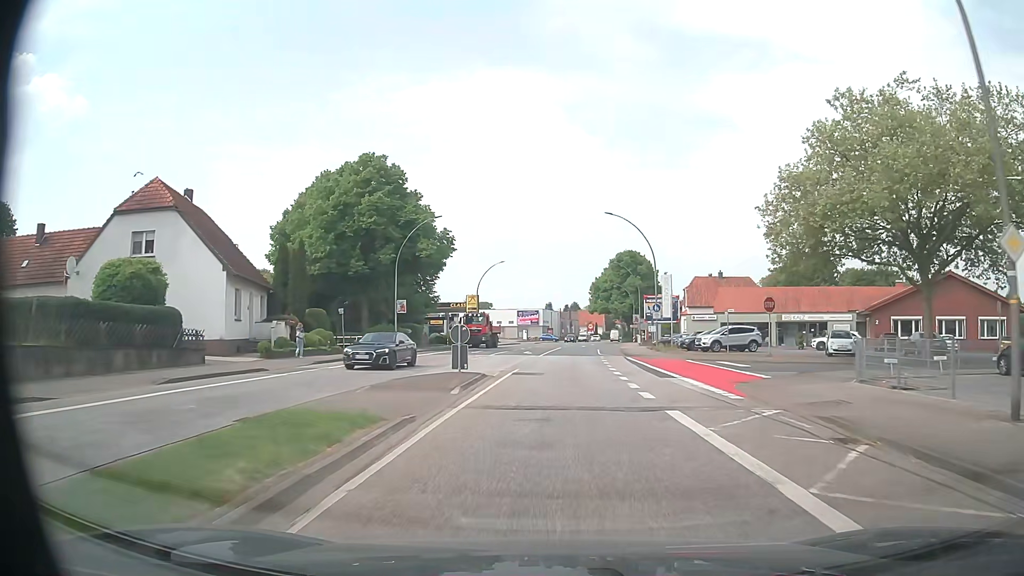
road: primary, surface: asphalt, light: Day
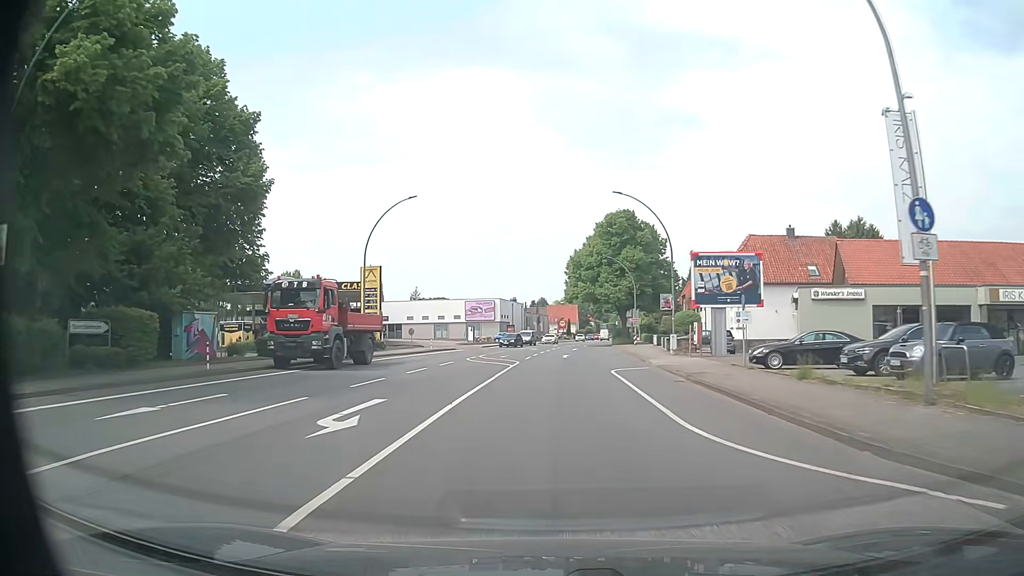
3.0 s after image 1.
(+1.2, +38.3) m; +3°
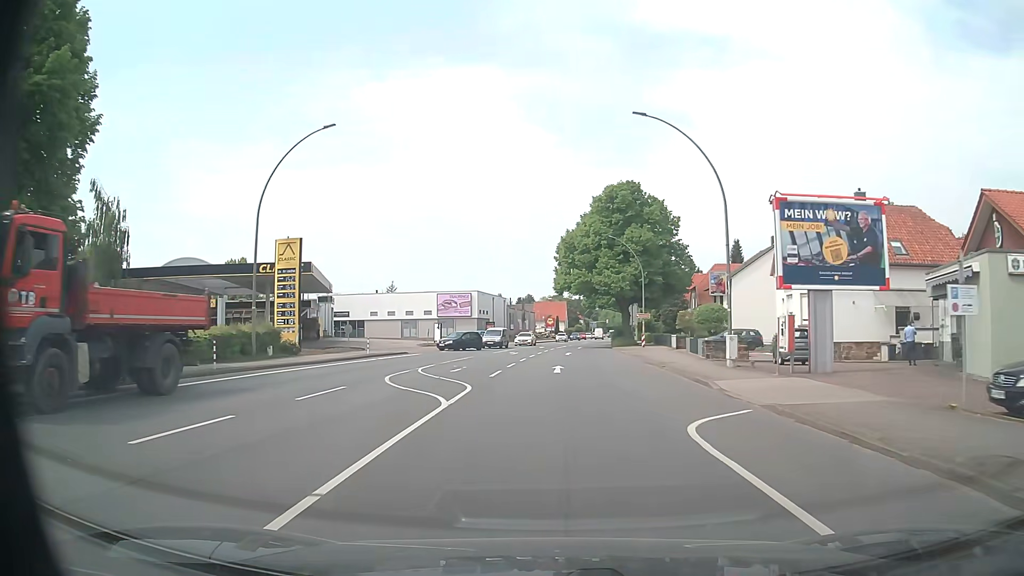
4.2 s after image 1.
(+0.1, +15.3) m; +1°
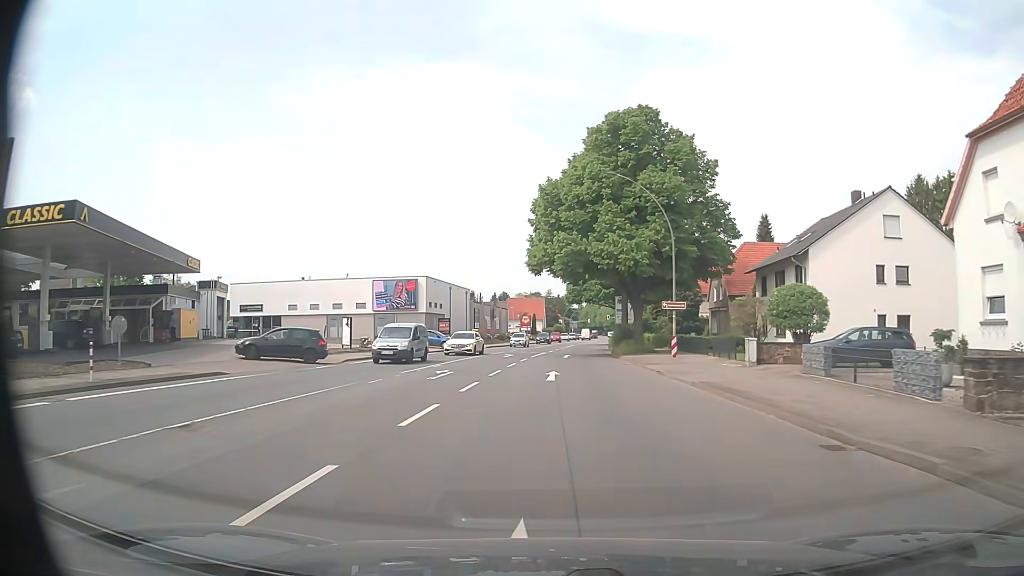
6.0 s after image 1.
(+0.4, +23.0) m; +2°
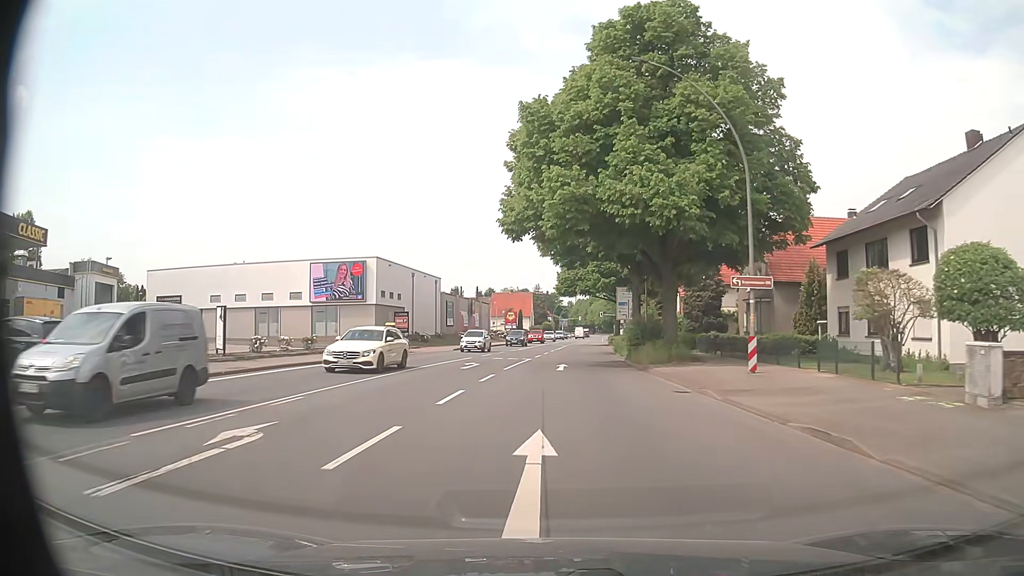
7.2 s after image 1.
(+0.1, +15.3) m; +1°
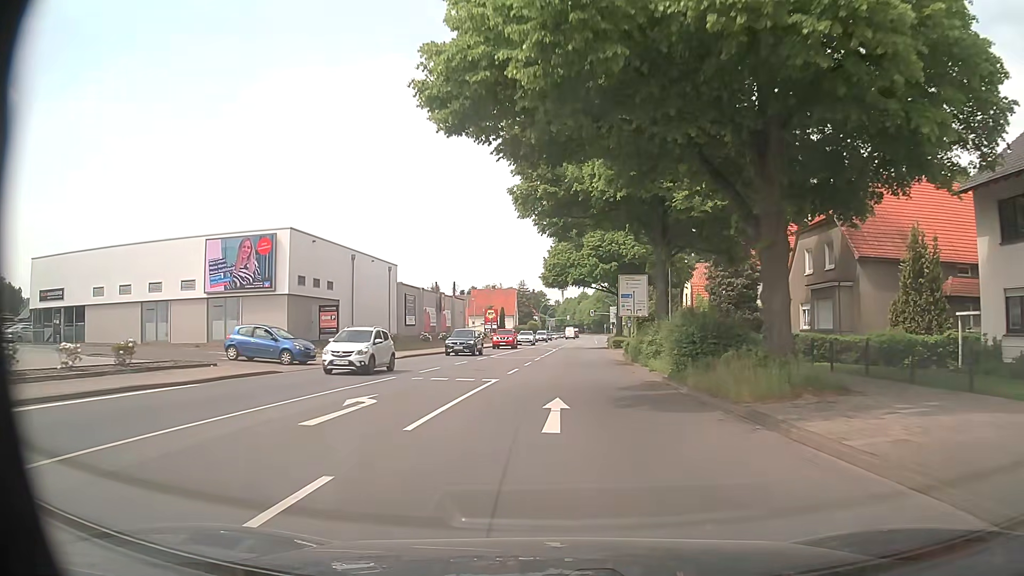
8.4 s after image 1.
(+0.2, +15.3) m; +1°
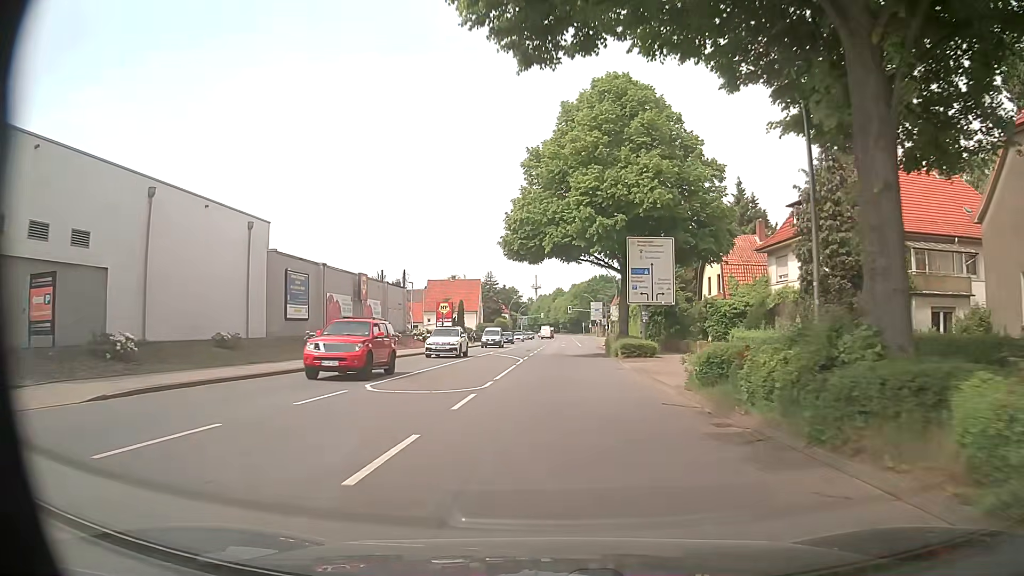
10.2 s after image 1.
(+0.5, +22.9) m; +3°
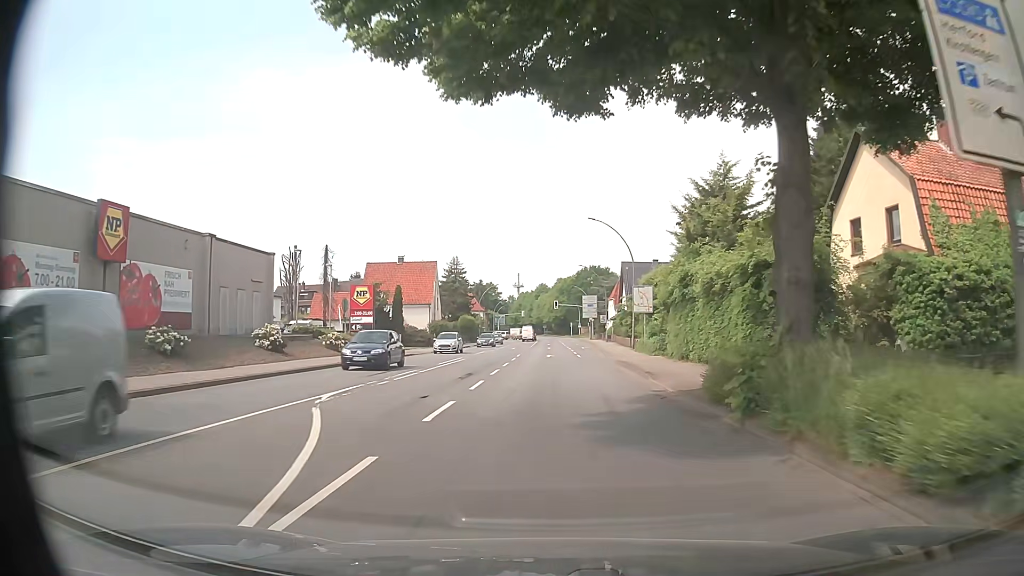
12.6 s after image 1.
(+0.4, +30.6) m; 0°
(0, +10) (0, +20) (0, +30) (0, +40) (+1, +50) (+1, +60) (+1, +70) (+1, +80) (+1, +90) (+1, +100) m
